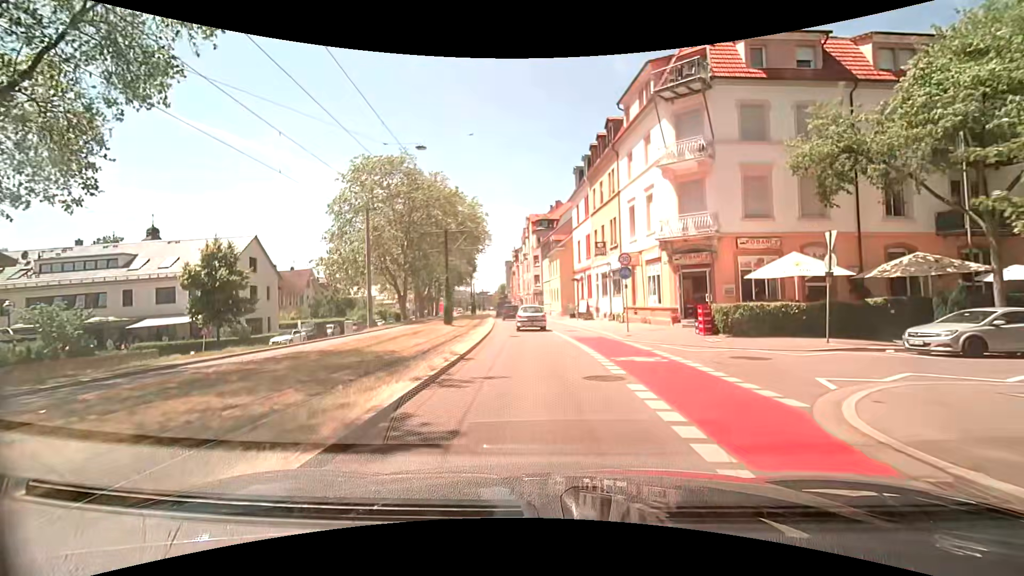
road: secondary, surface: asphalt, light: Day
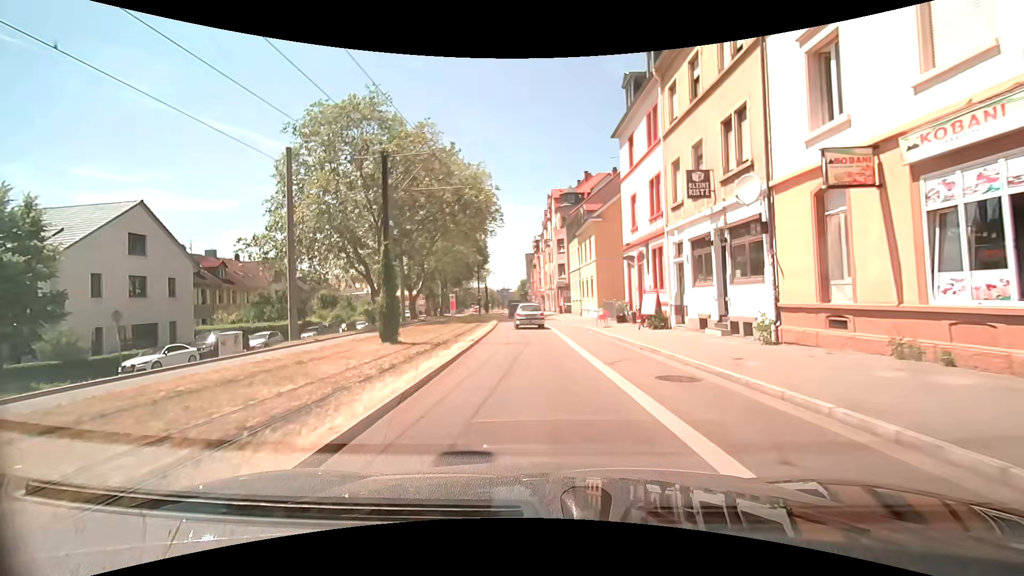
(-0.4, +18.1) m; -3°
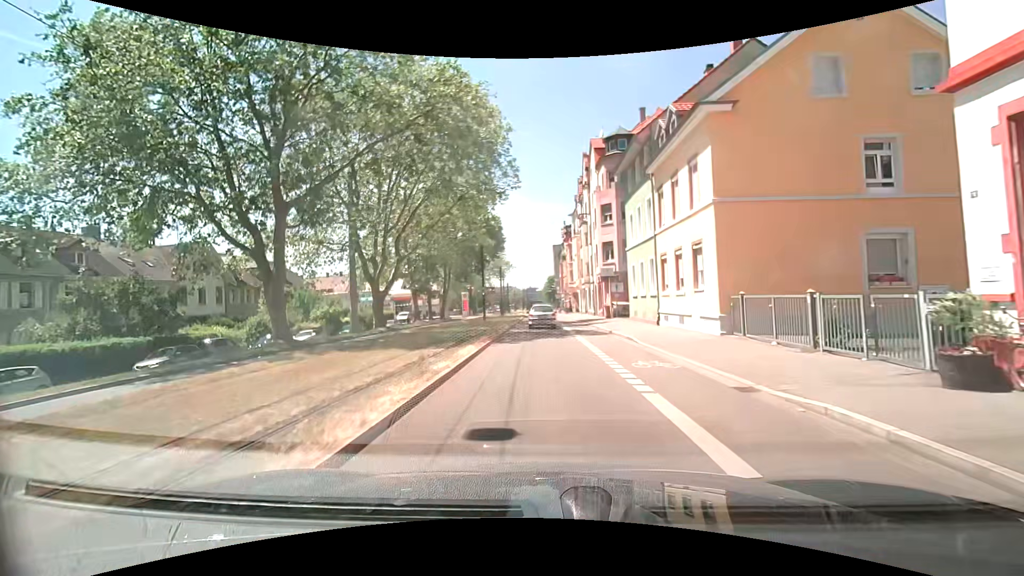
(-0.8, +22.5) m; -3°
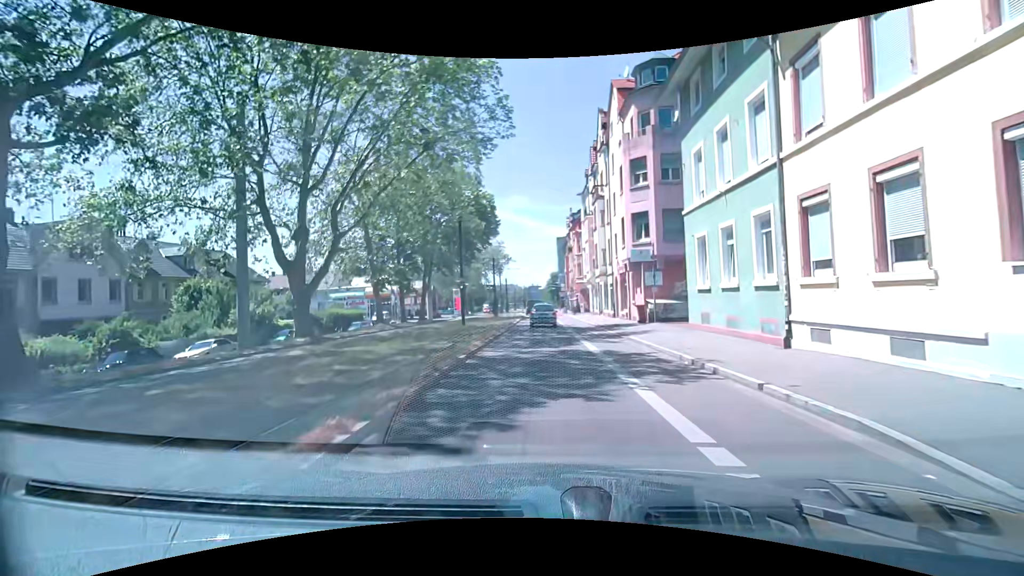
(-0.1, +13.4) m; 0°
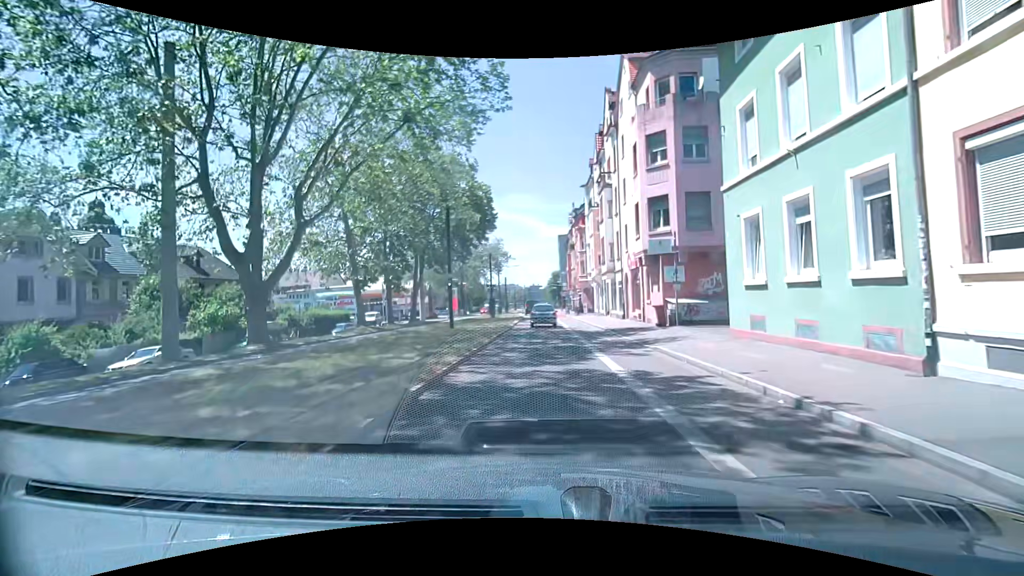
(0.0, +4.5) m; 0°
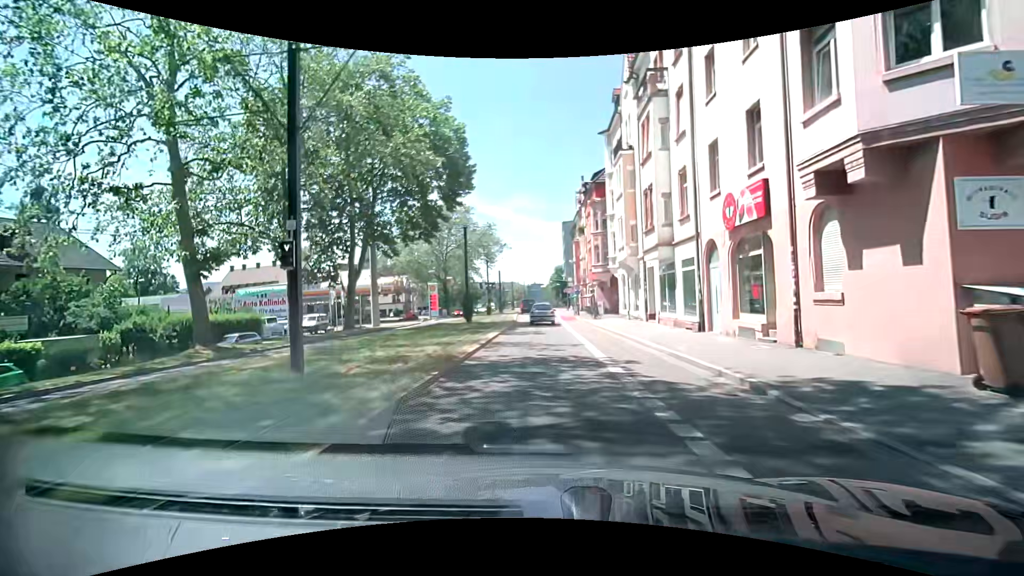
(-0.2, +17.9) m; 0°
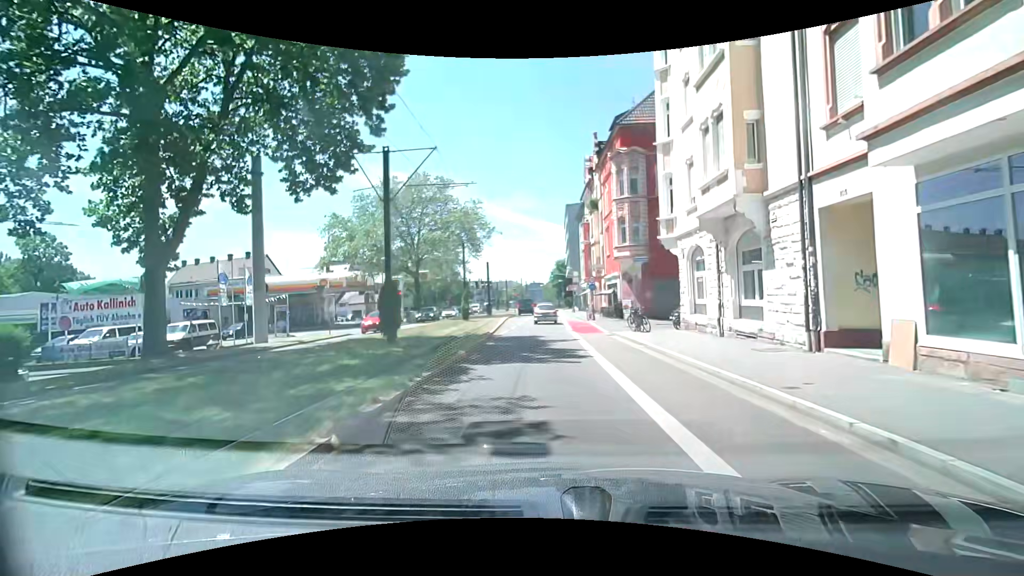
(-0.1, +17.9) m; 0°
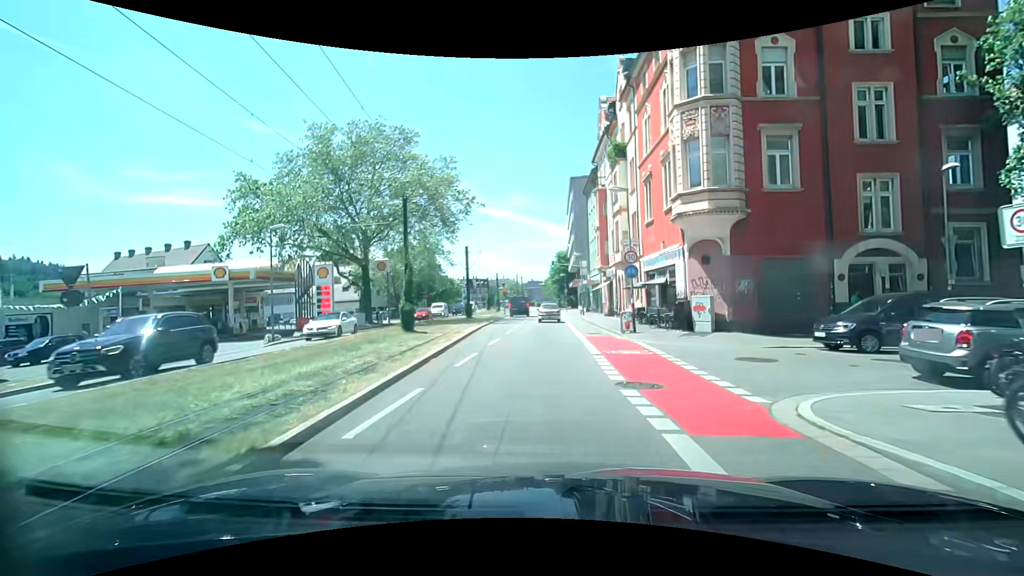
(0.0, +17.9) m; 0°
(0, +10) (0, +20) (0, +30) (0, +40) (0, +50) (0, +60) (0, +70) (-1, +80) (-1, +90) (-1, +100) m
